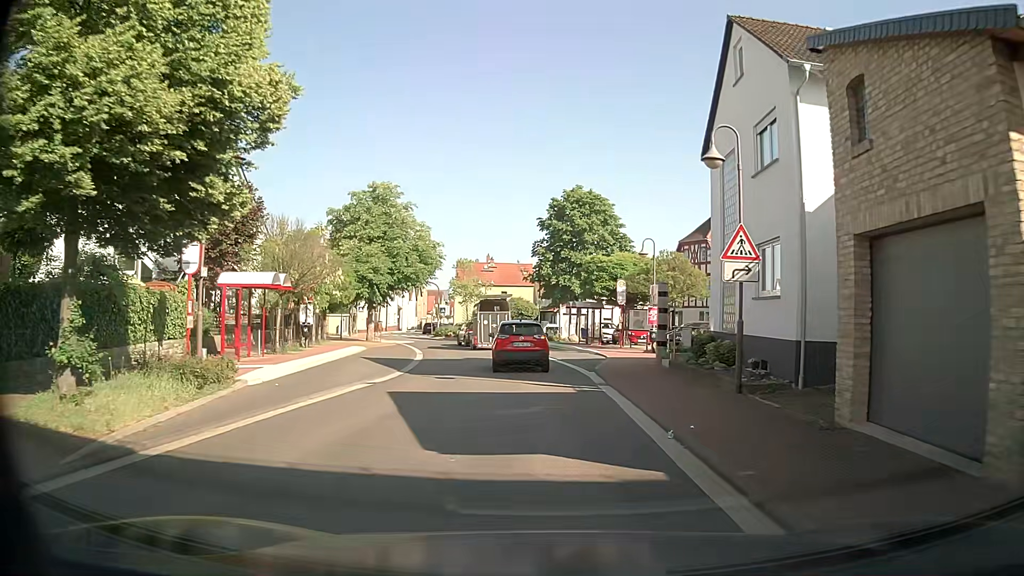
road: secondary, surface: asphalt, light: Day
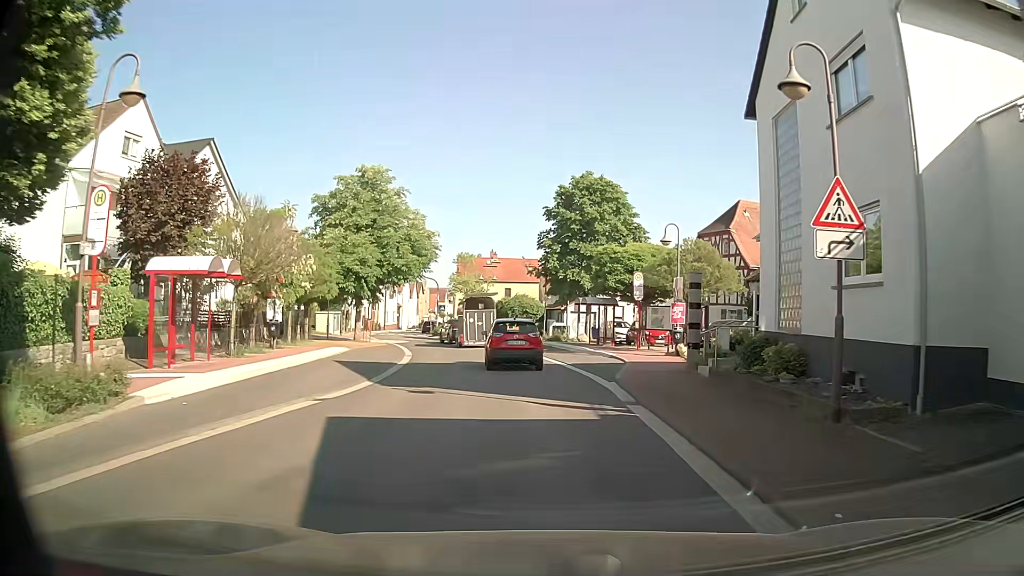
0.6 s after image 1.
(-0.2, +4.5) m; -2°
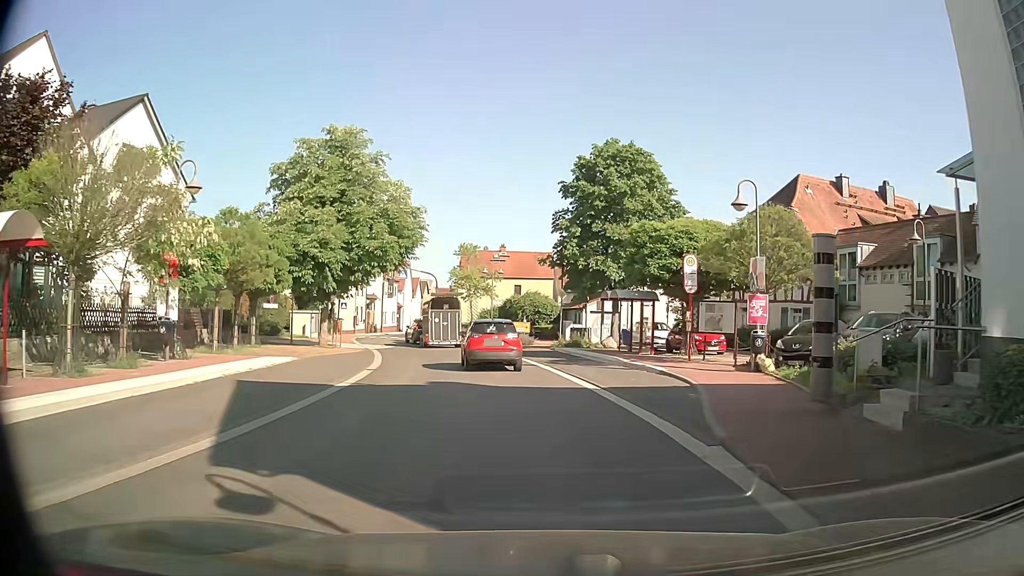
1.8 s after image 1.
(-0.2, +9.0) m; -1°
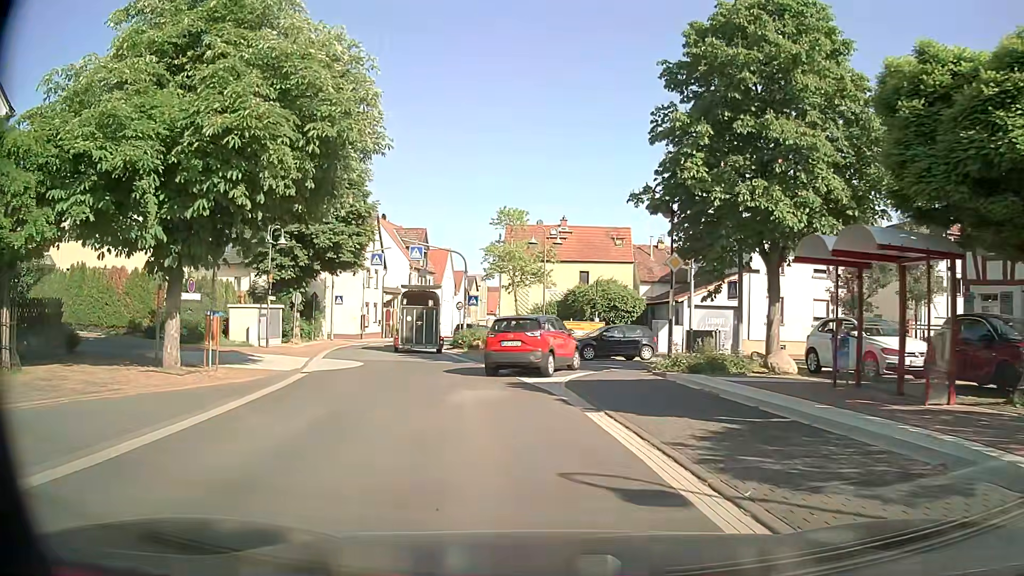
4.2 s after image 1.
(-0.7, +18.4) m; -5°
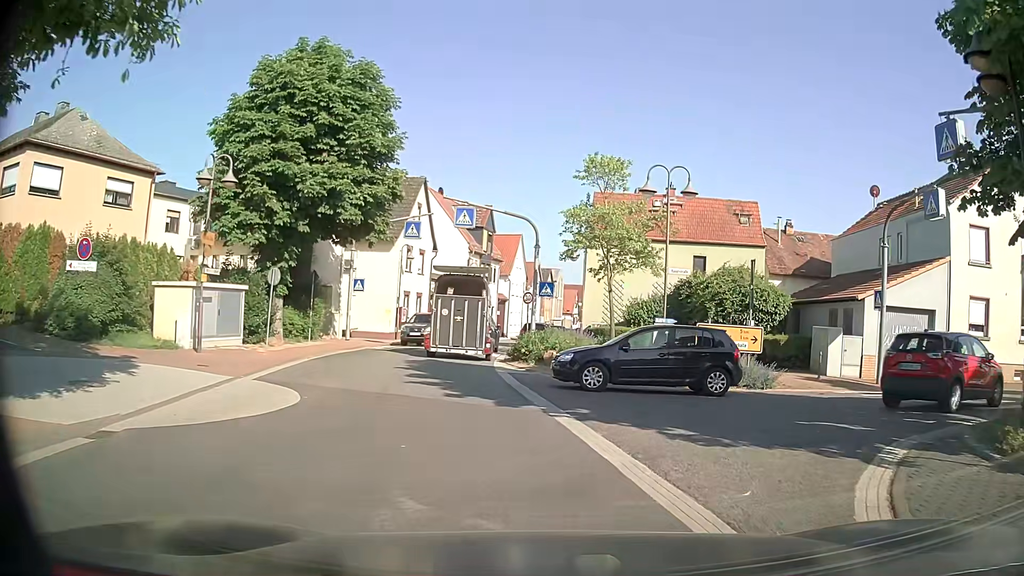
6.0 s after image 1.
(-1.1, +12.5) m; -8°
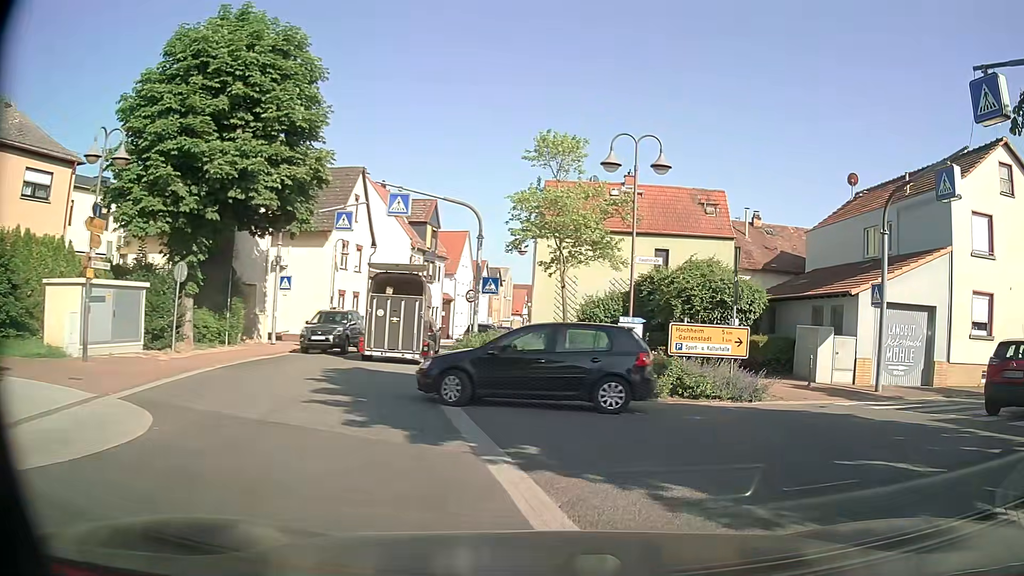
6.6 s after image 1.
(+0.1, +3.2) m; +5°
